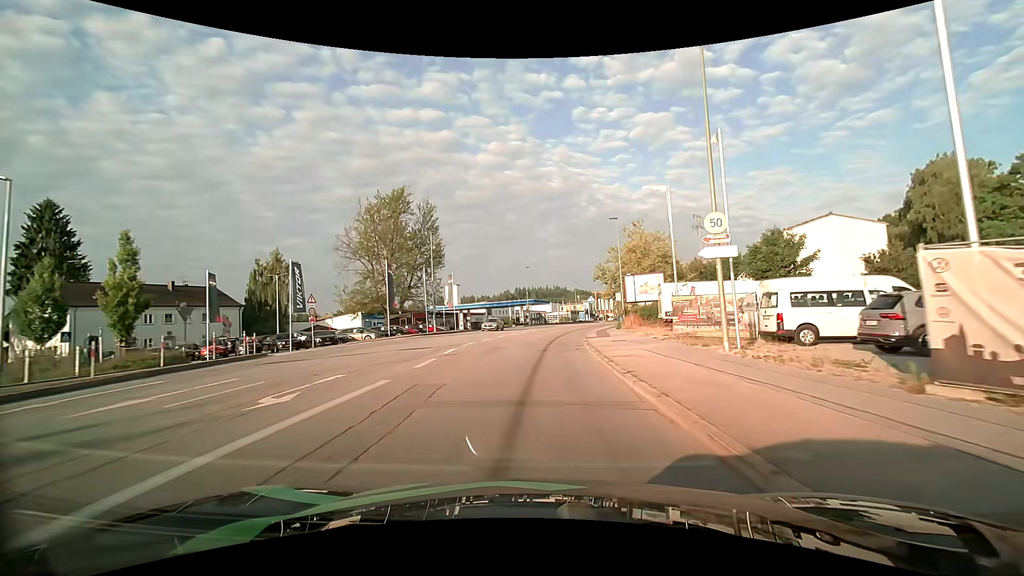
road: tertiary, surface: asphalt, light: Day
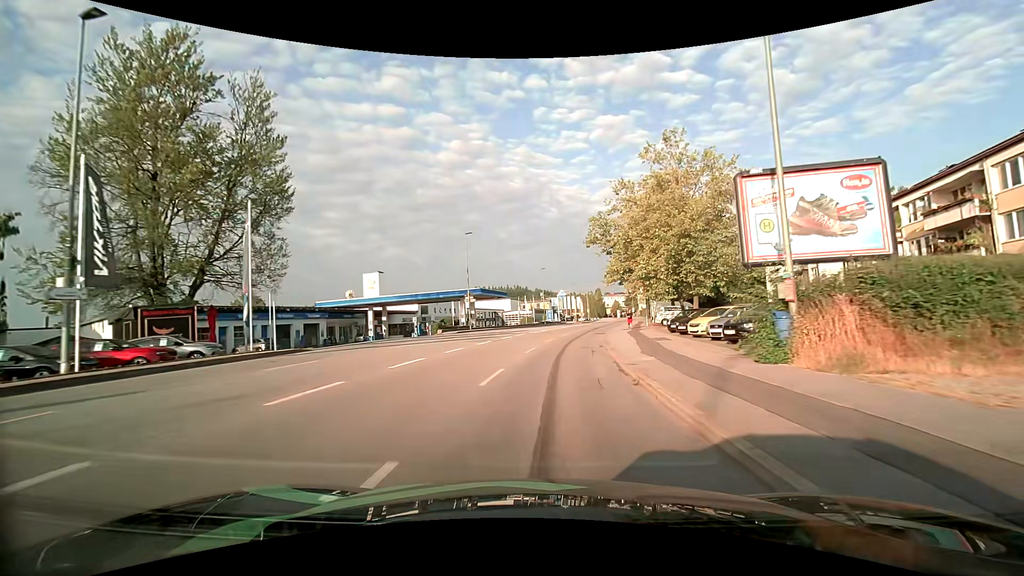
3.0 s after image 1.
(+1.6, +35.6) m; +5°
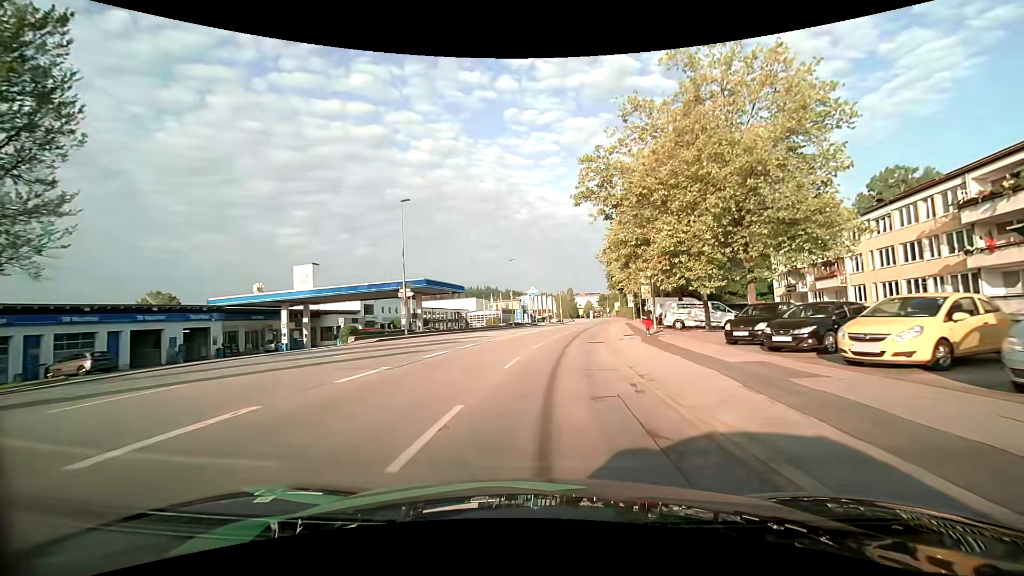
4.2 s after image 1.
(+0.4, +14.9) m; +3°
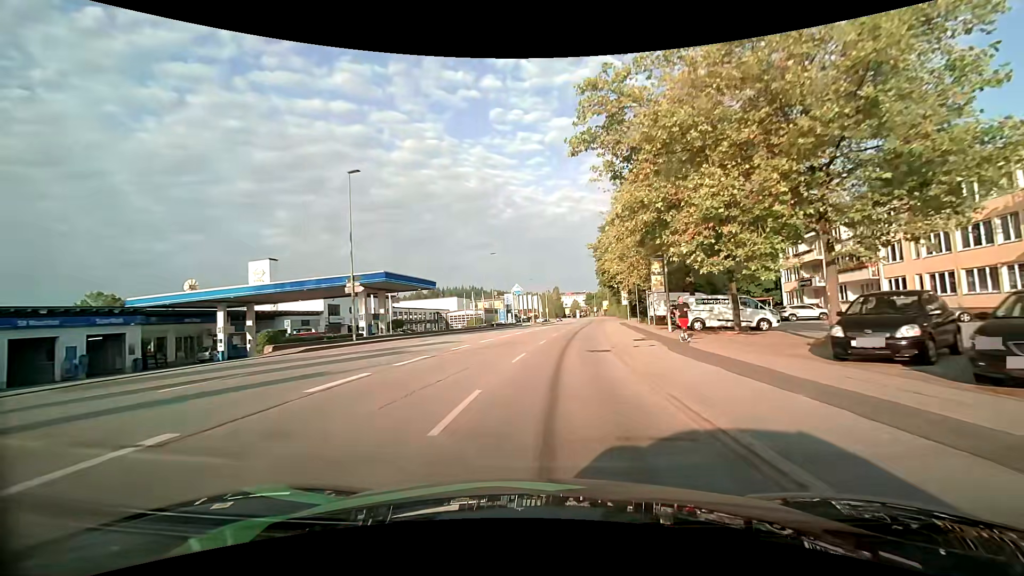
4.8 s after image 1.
(+0.1, +7.6) m; +1°
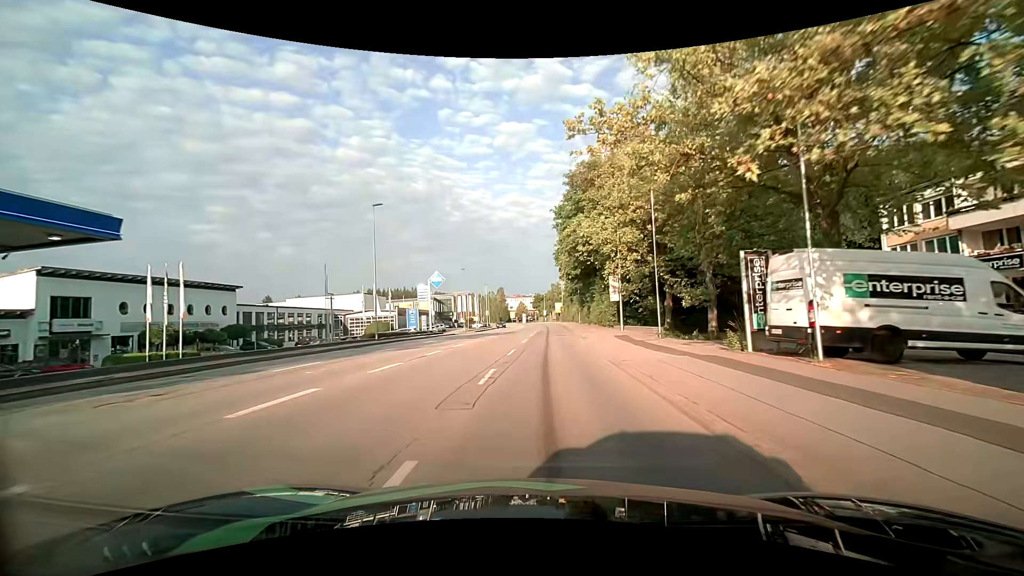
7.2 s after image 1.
(+1.8, +30.9) m; +7°
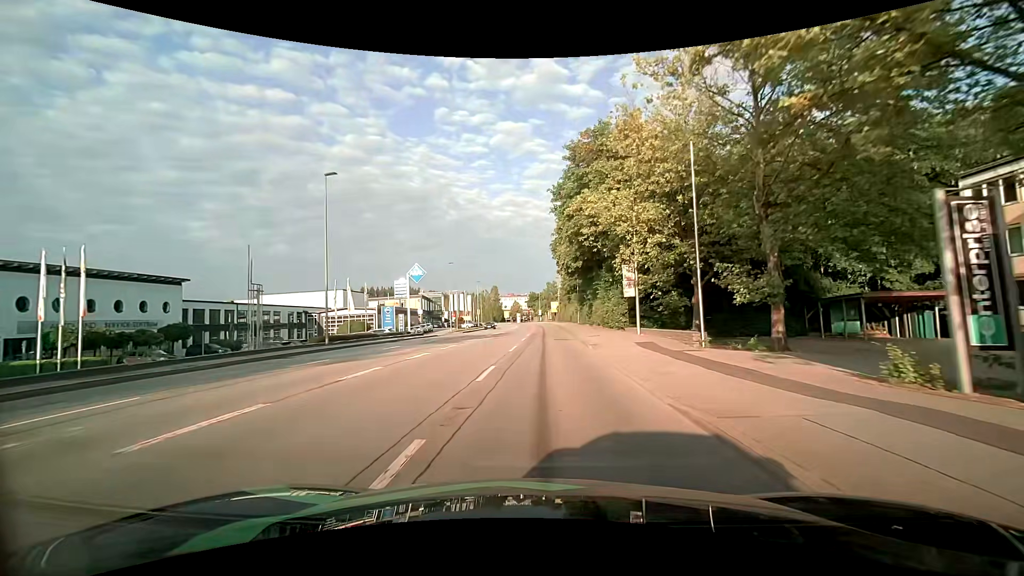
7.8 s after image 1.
(0.0, +7.7) m; 0°
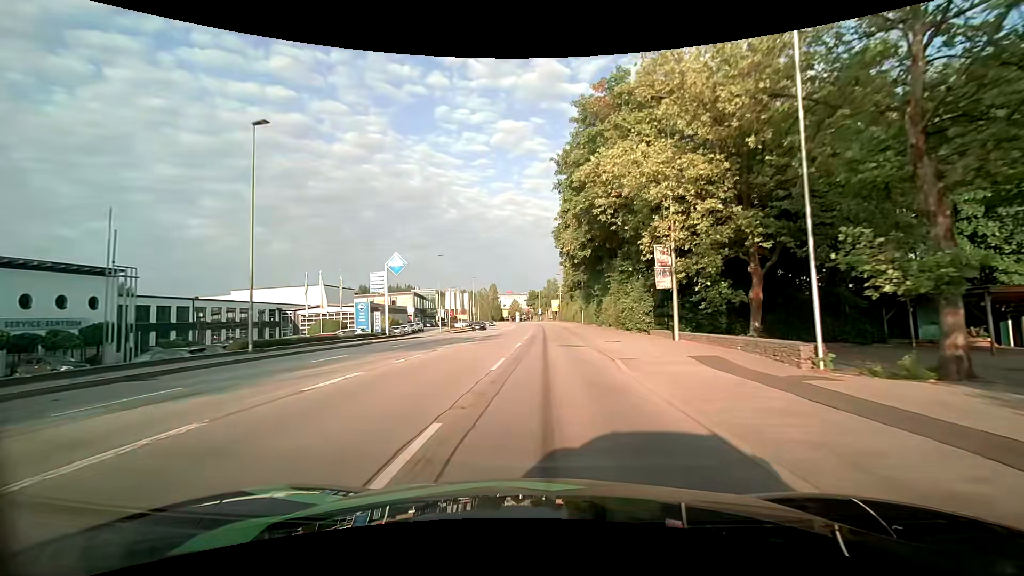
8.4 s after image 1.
(0.0, +7.7) m; 0°
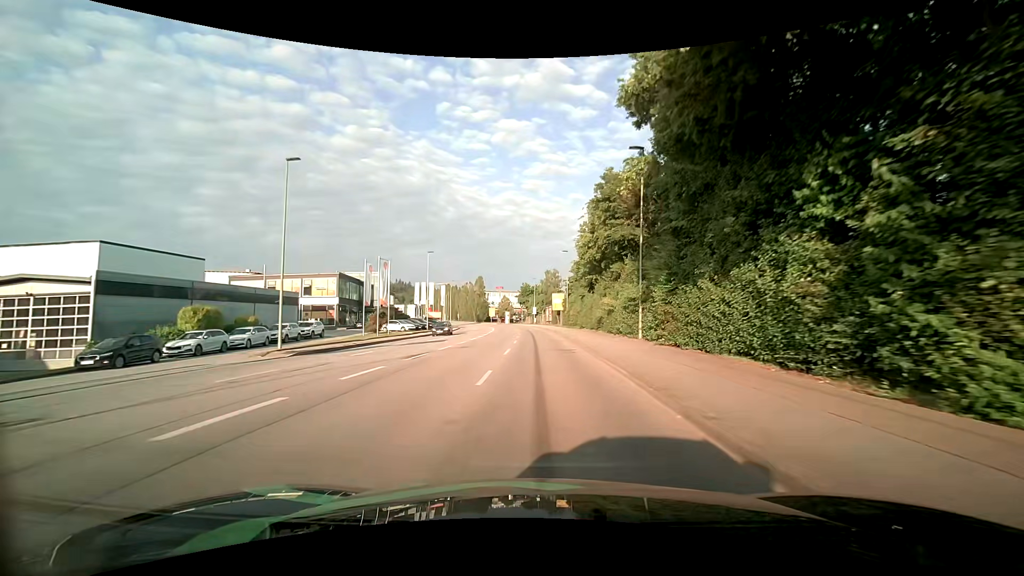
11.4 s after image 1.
(+0.6, +40.0) m; +1°
(0, +10) (0, +20) (0, +30) (0, +40) (-1, +50) (-1, +60) (-2, +70) (-2, +80) (-3, +90) (-4, +100) m
